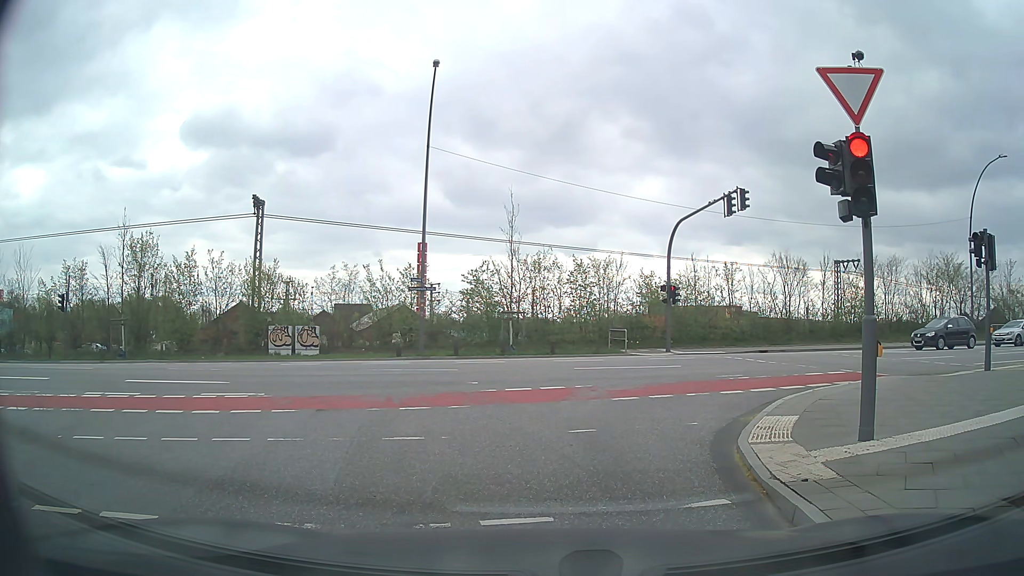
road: residential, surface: asphalt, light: Day
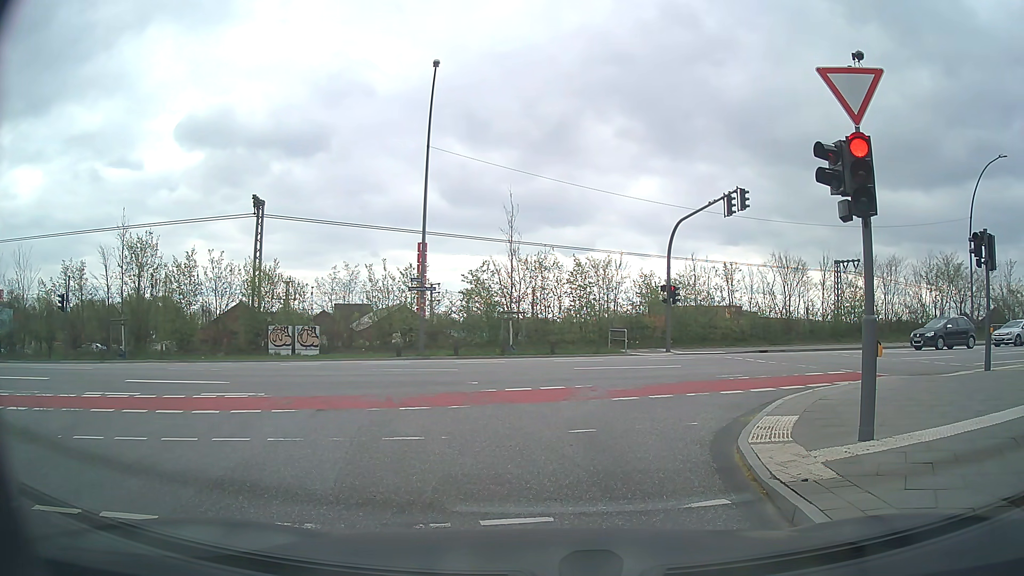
(0.0, 0.0) m; 0°
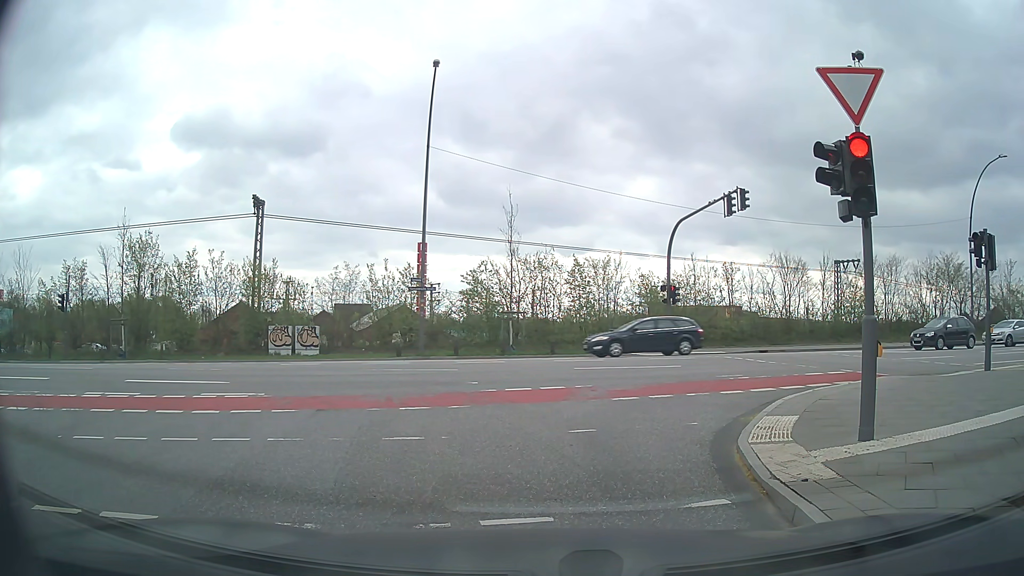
(0.0, 0.0) m; 0°
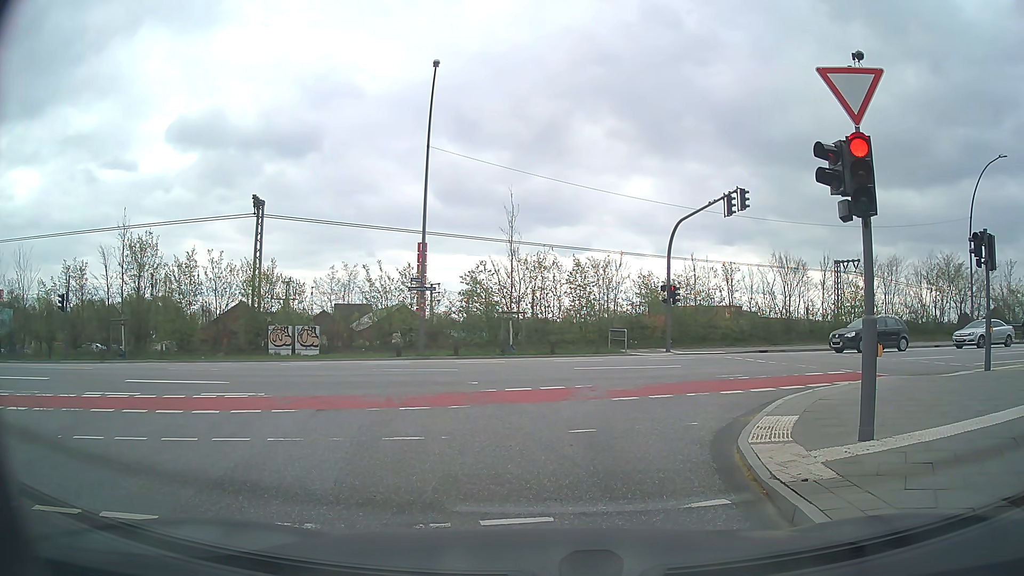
(0.0, 0.0) m; 0°
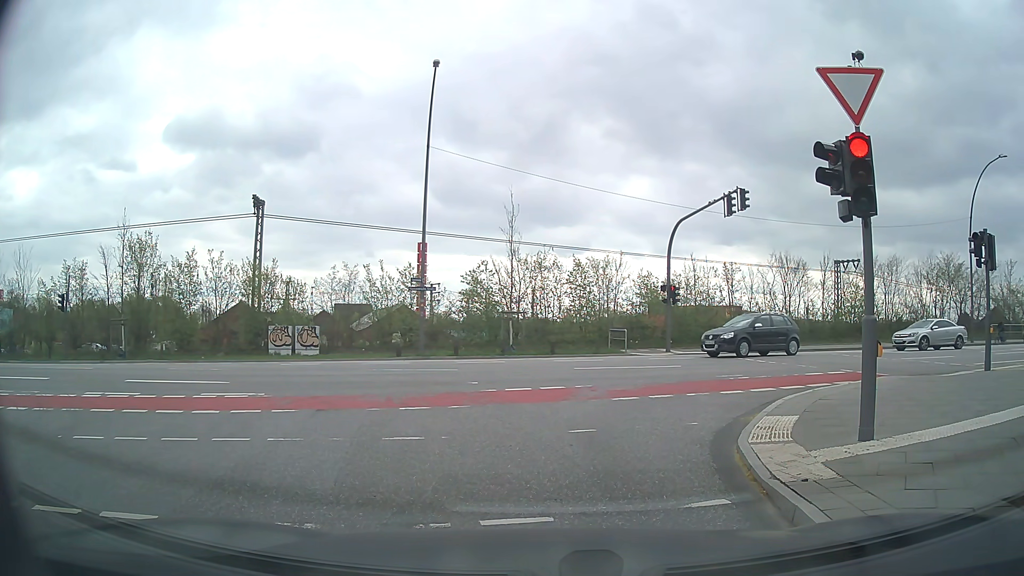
(0.0, 0.0) m; 0°
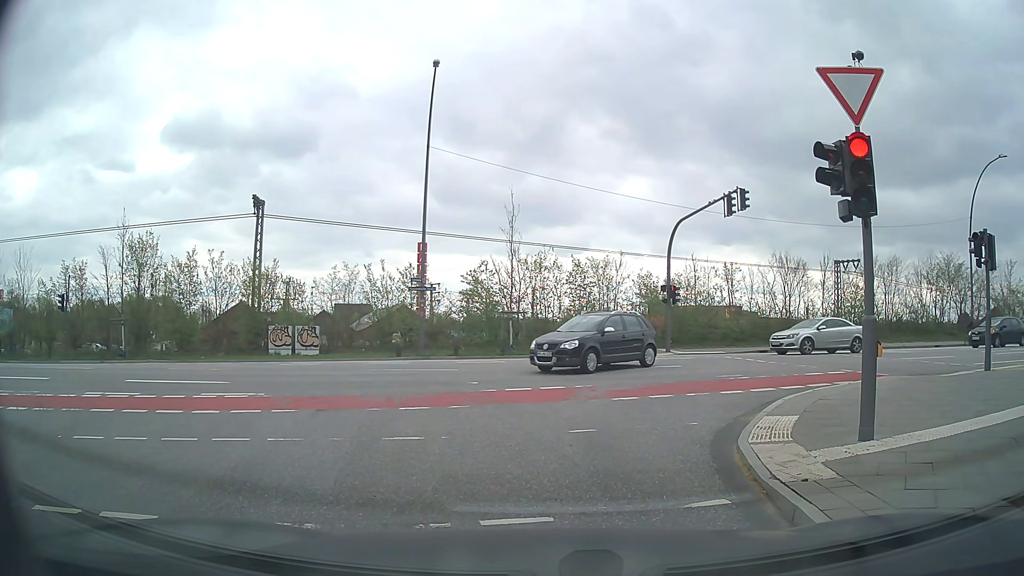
(0.0, 0.0) m; 0°
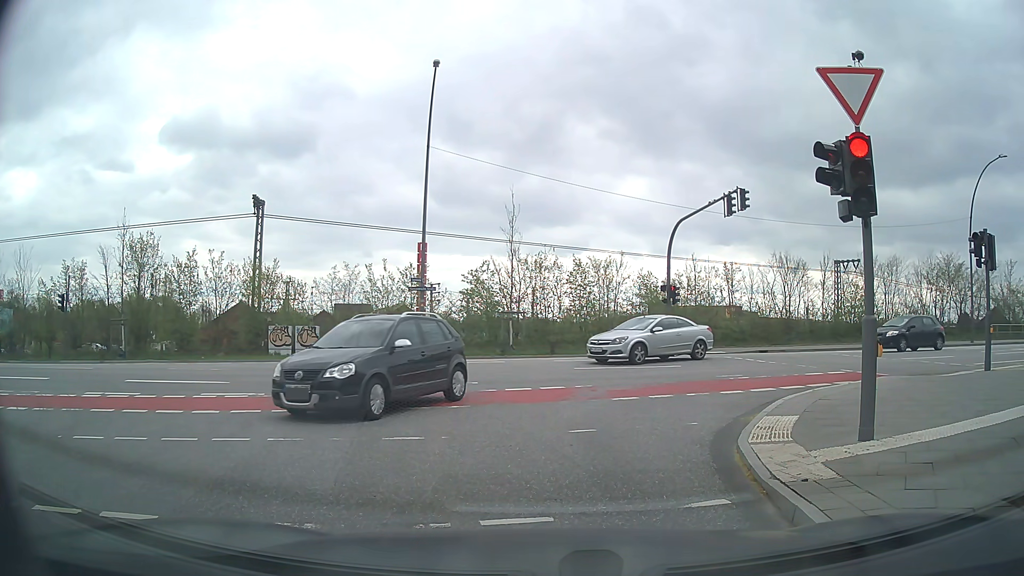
(0.0, 0.0) m; 0°
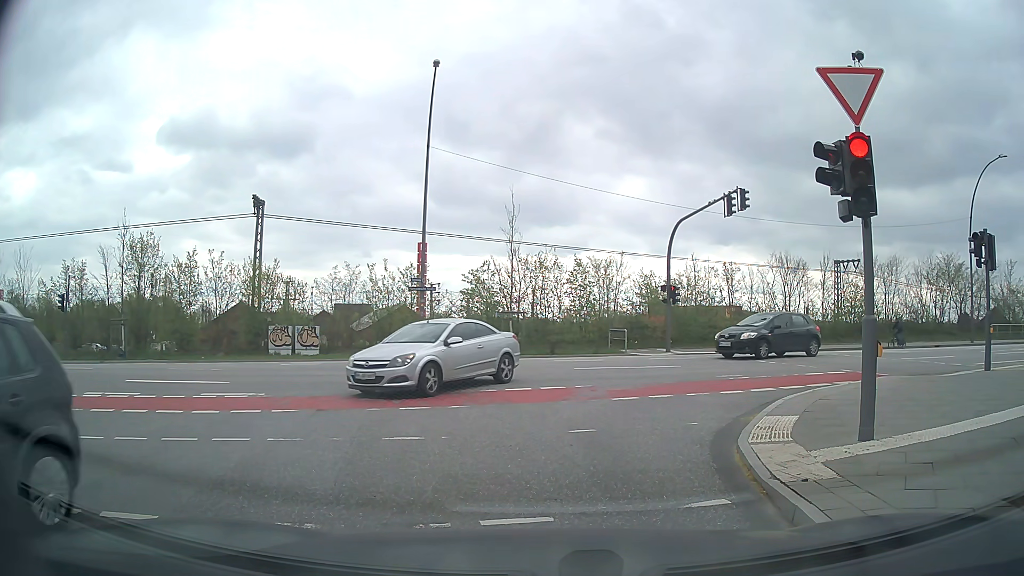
(0.0, 0.0) m; 0°
(0, +10) (+5, +19) (+13, +24) (+23, +26) (+33, +29) (+42, +31) (+52, +33) (+62, +34) (+72, +34) (+82, +33) m
